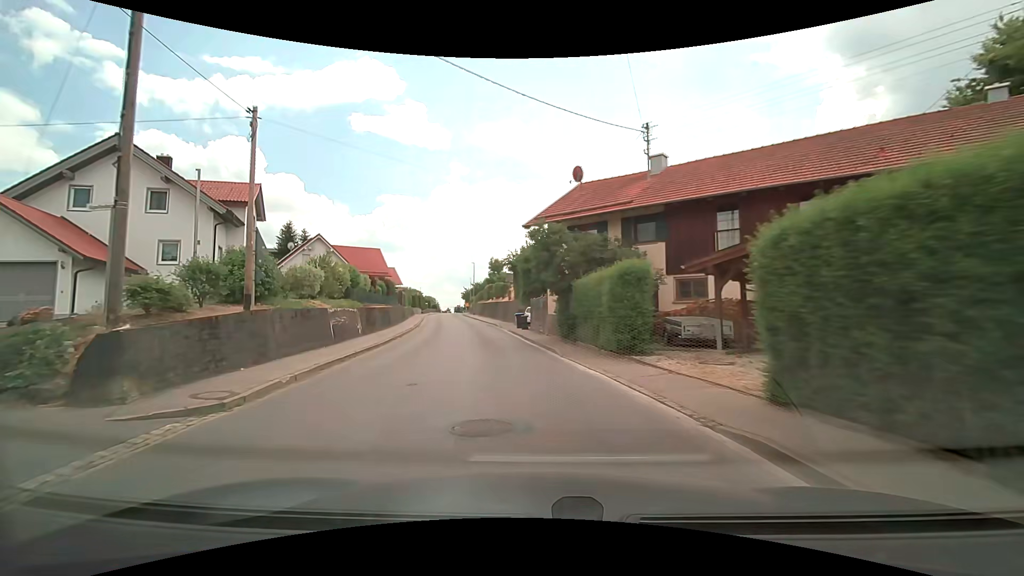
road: secondary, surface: asphalt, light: Day
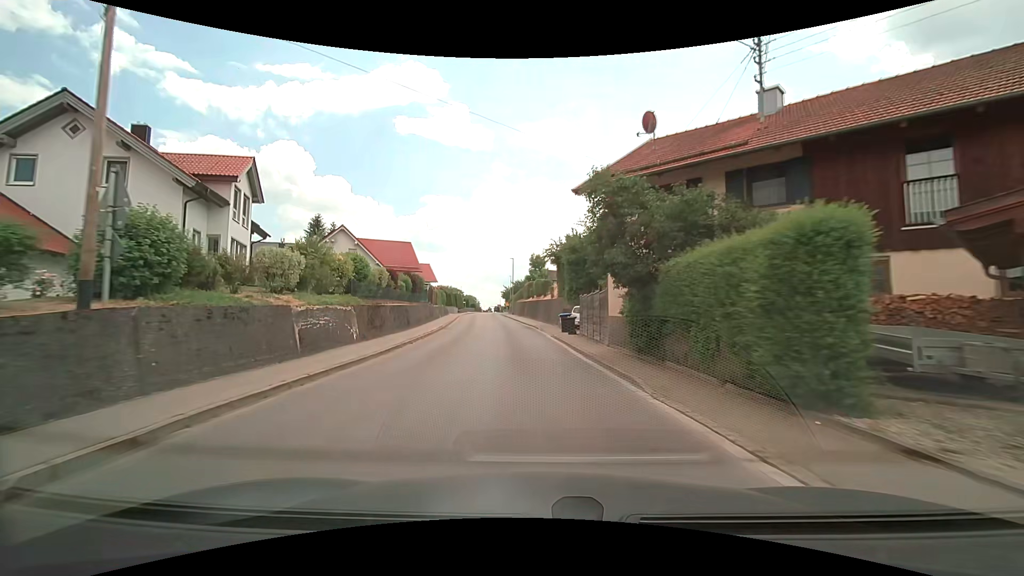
(-0.3, +6.9) m; -5°
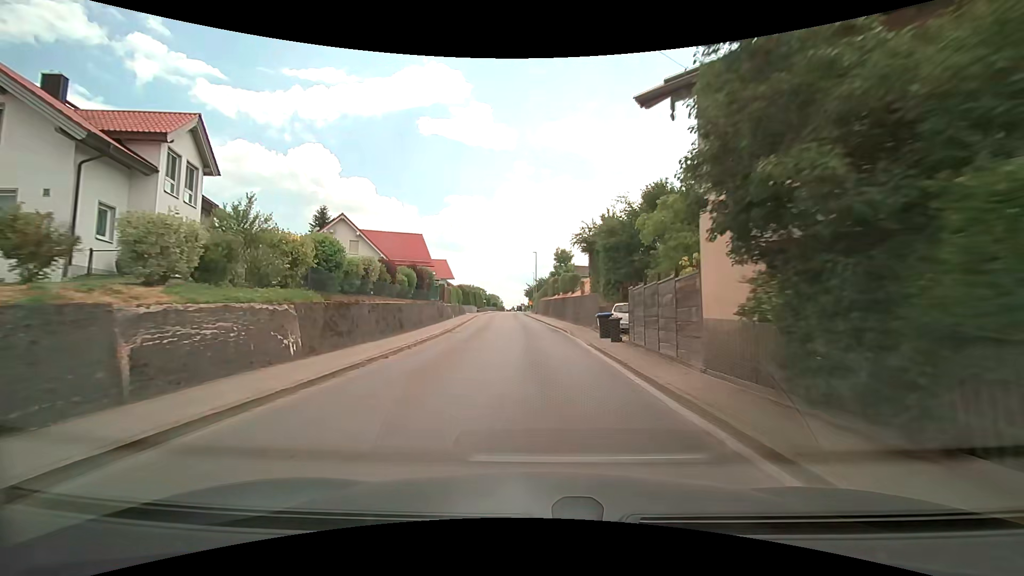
(-0.2, +7.1) m; -3°
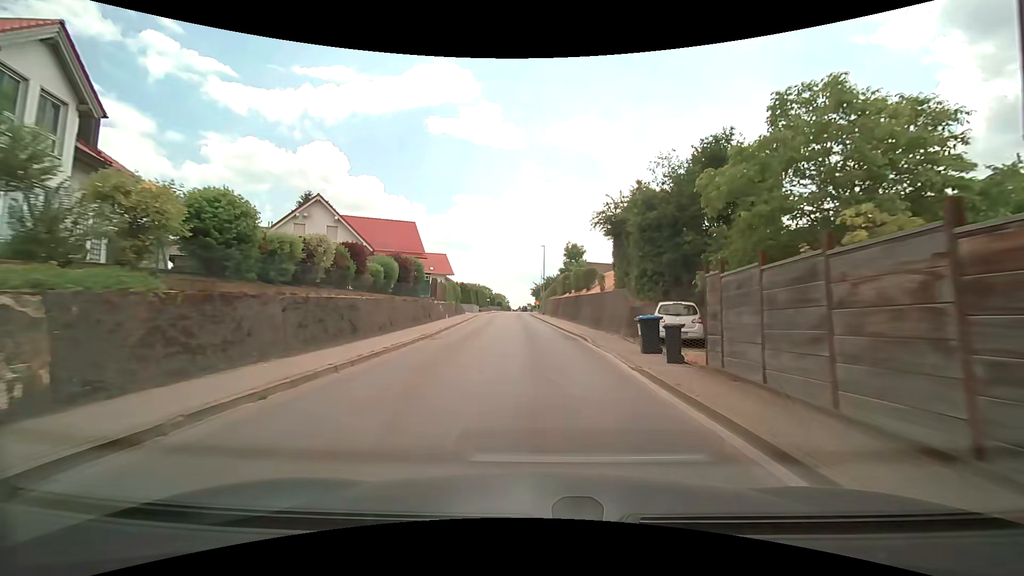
(-0.1, +7.3) m; -1°
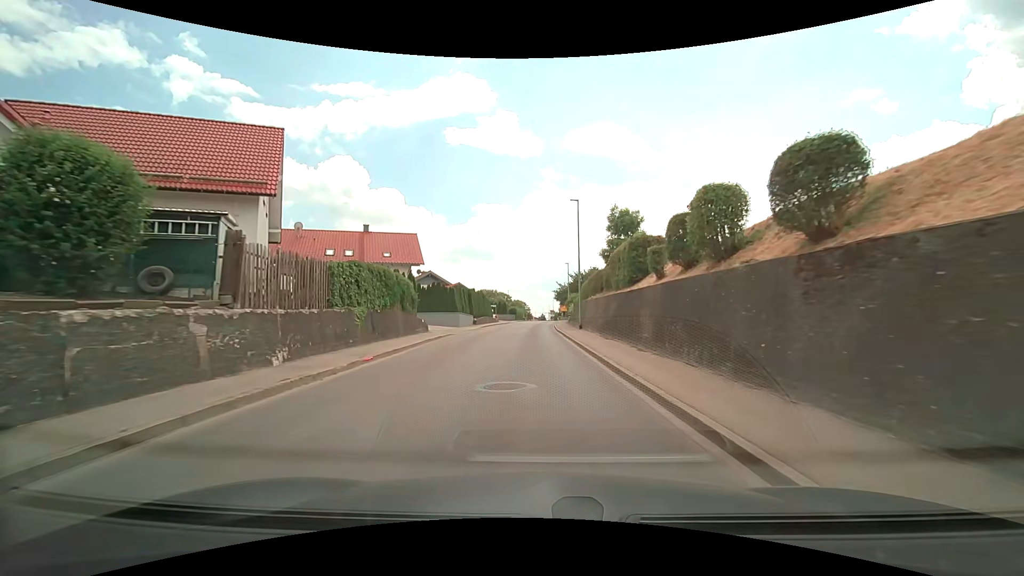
(-0.2, +29.9) m; -2°
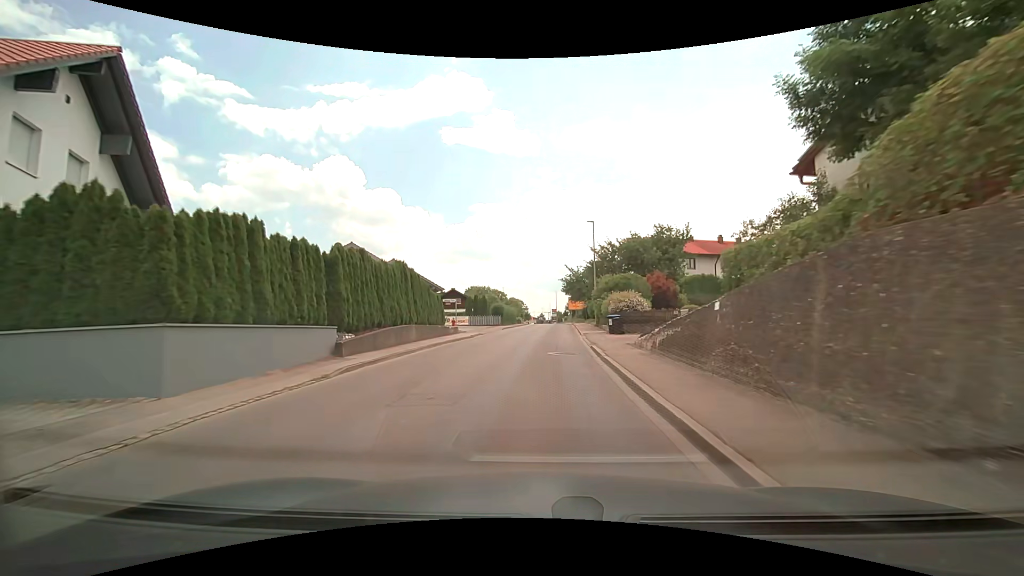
(-0.2, +35.0) m; 0°
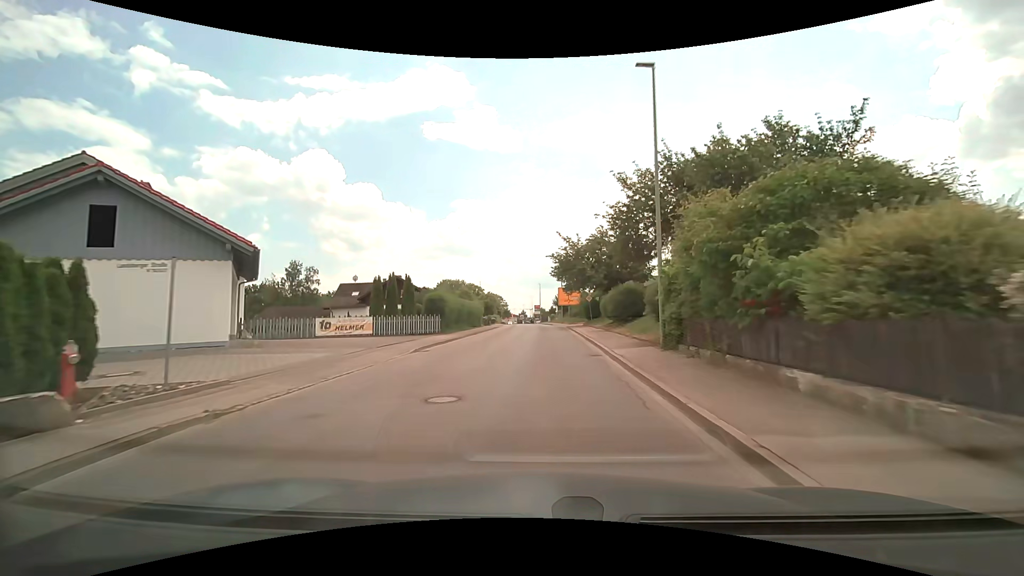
(+0.6, +26.7) m; +2°
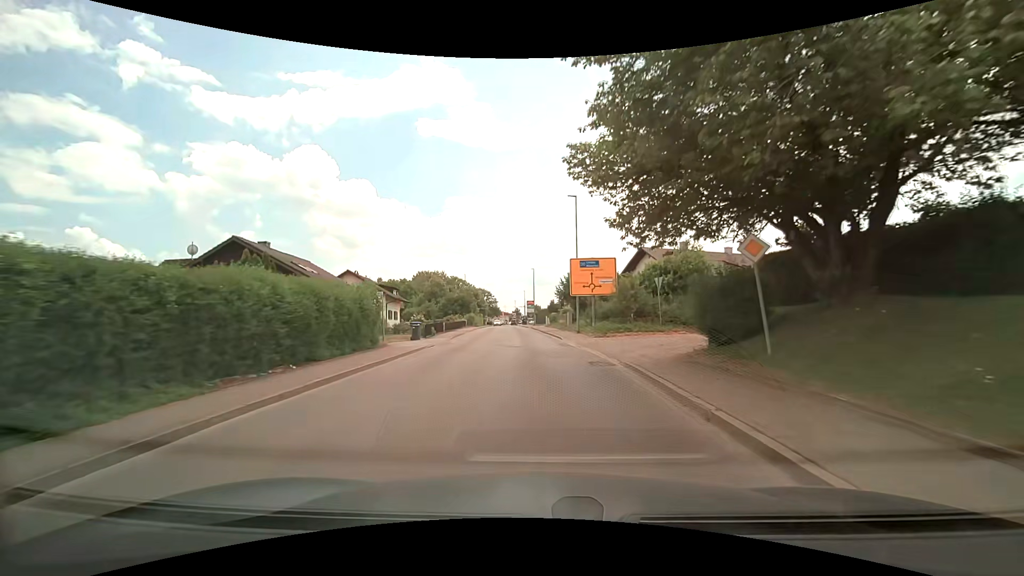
(+0.4, +33.8) m; +1°
(0, +10) (0, +20) (-1, +30) (-1, +40) (-2, +50) (-3, +60) (-3, +70) (-4, +80) (-5, +90) (-5, +100) m
